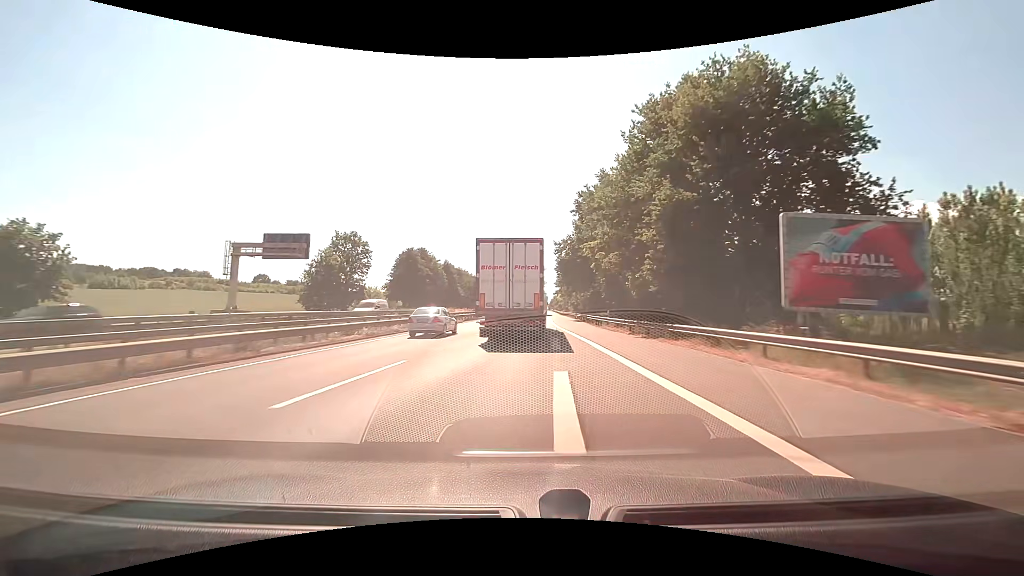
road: motorway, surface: asphalt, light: Day
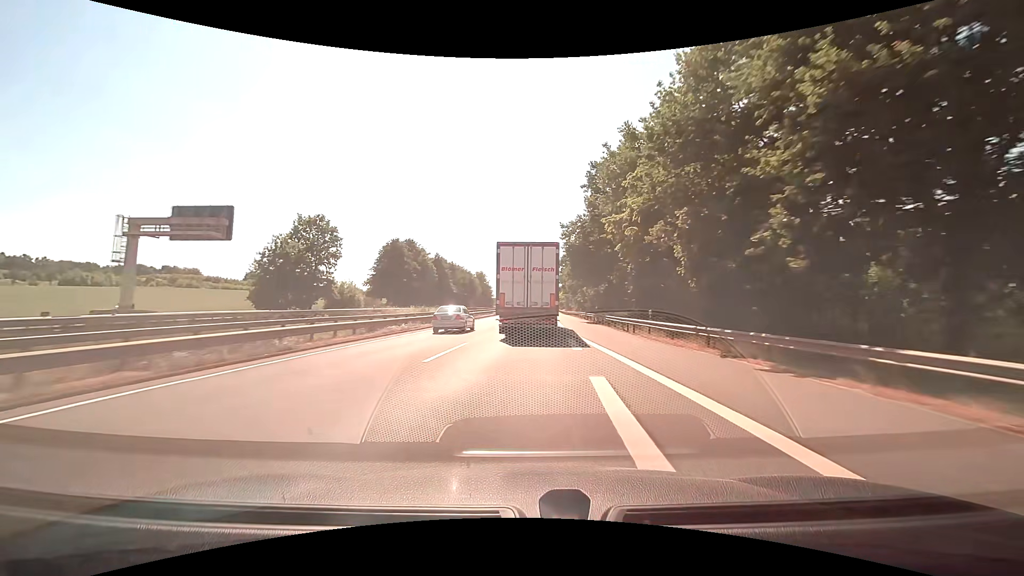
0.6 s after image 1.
(0.0, +12.8) m; 0°
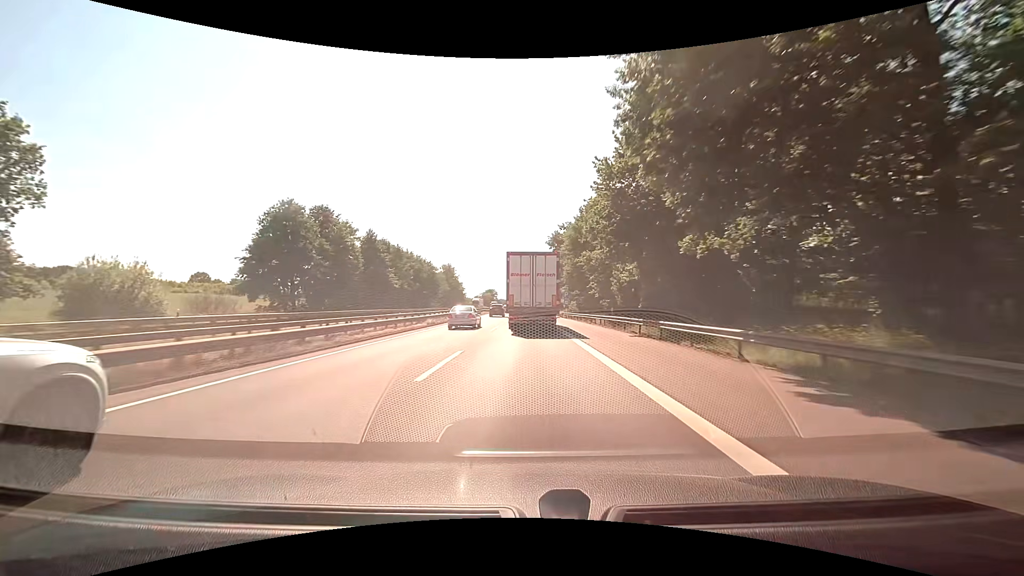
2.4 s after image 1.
(+0.7, +39.4) m; +2°
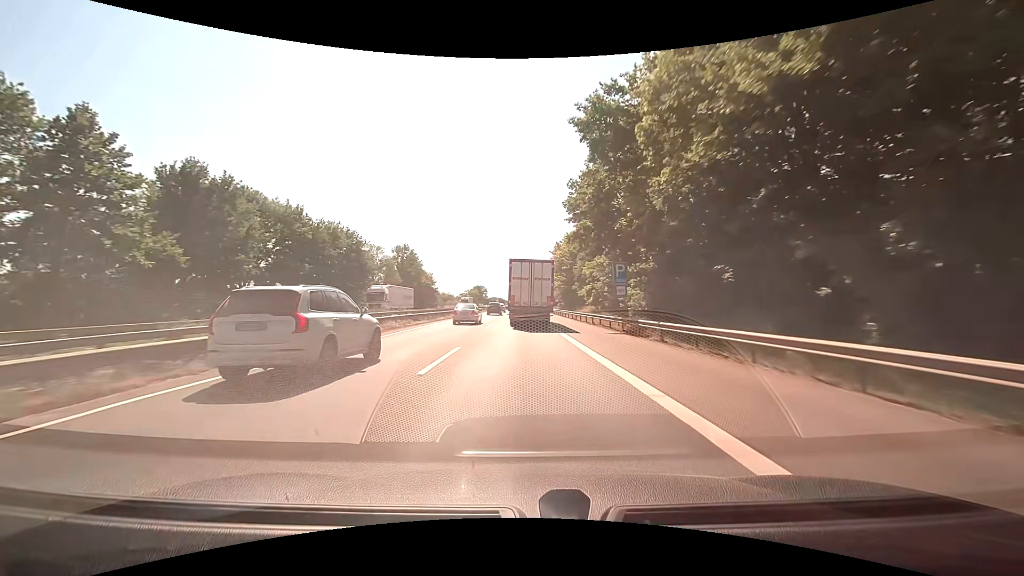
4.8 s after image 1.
(+0.2, +53.8) m; +1°
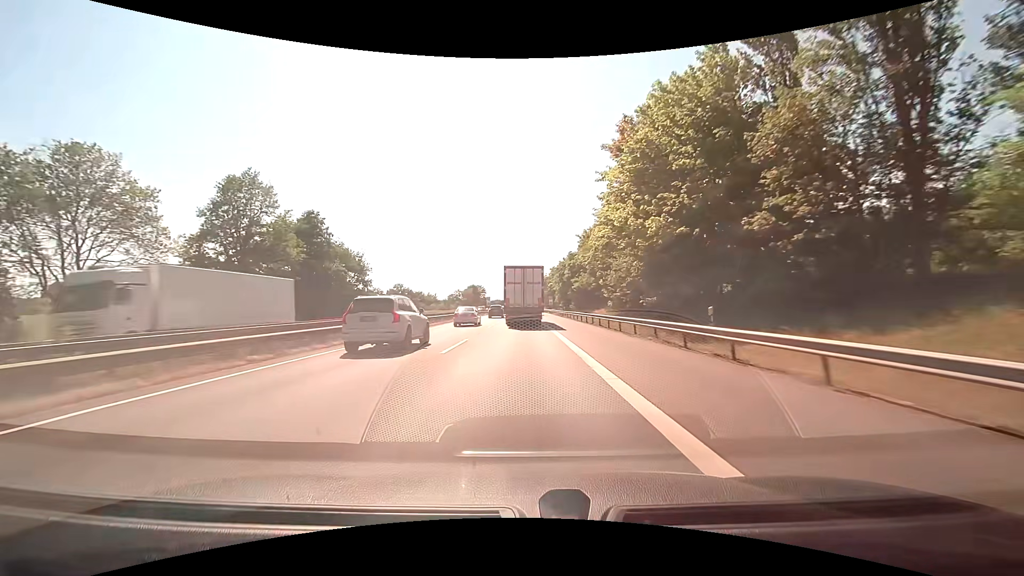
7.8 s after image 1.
(-0.2, +67.9) m; -1°
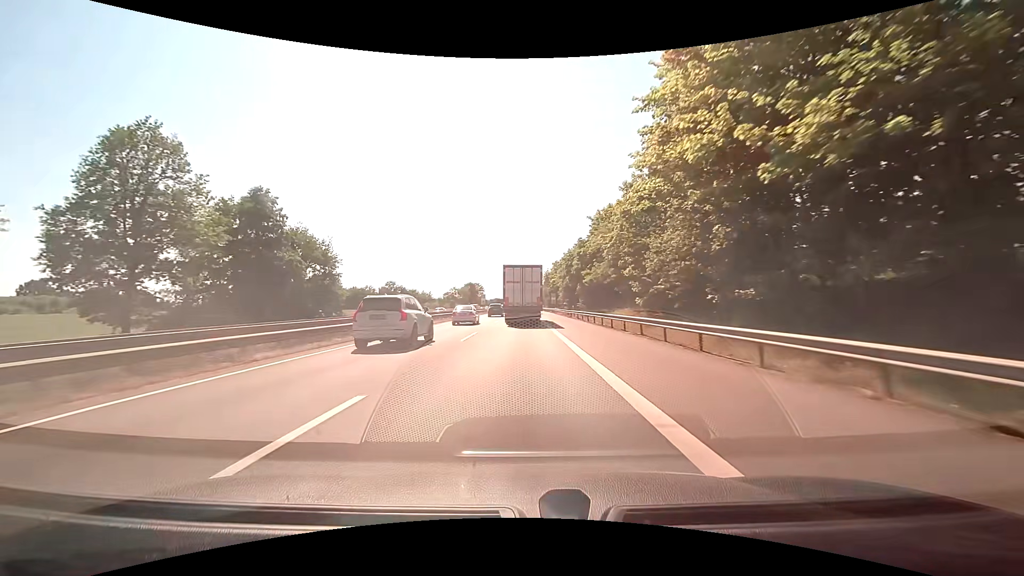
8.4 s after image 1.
(0.0, +13.5) m; 0°
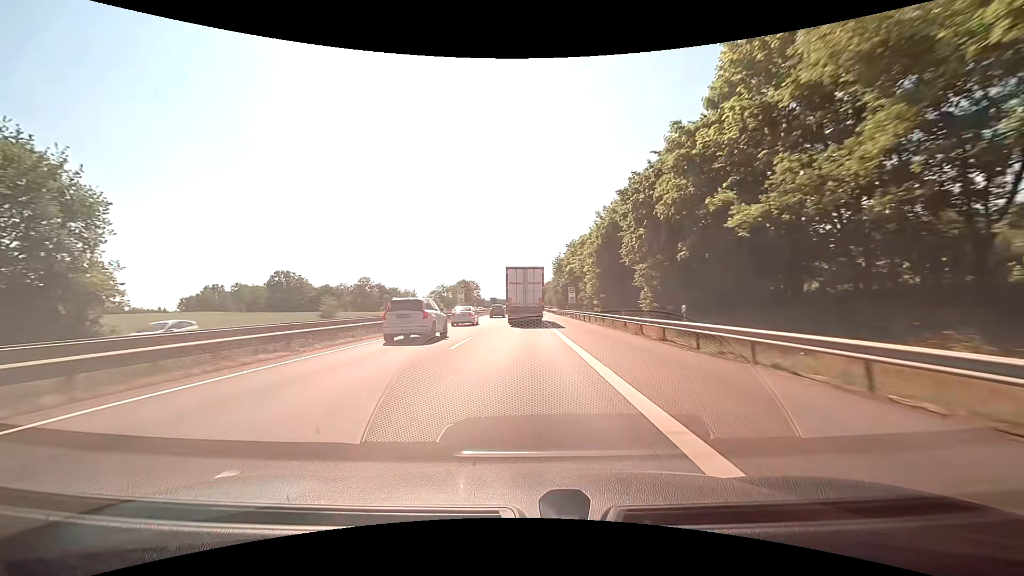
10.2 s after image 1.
(0.0, +39.6) m; 0°
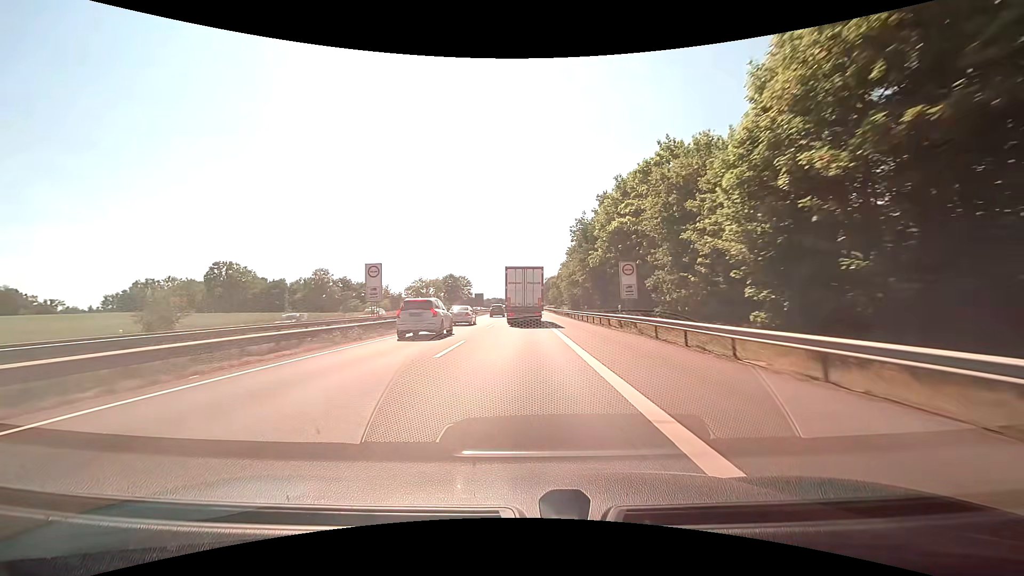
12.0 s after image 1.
(0.0, +39.0) m; 0°
(0, +10) (0, +20) (0, +30) (0, +40) (0, +50) (0, +60) (0, +70) (0, +80) (0, +90) (0, +100) m
